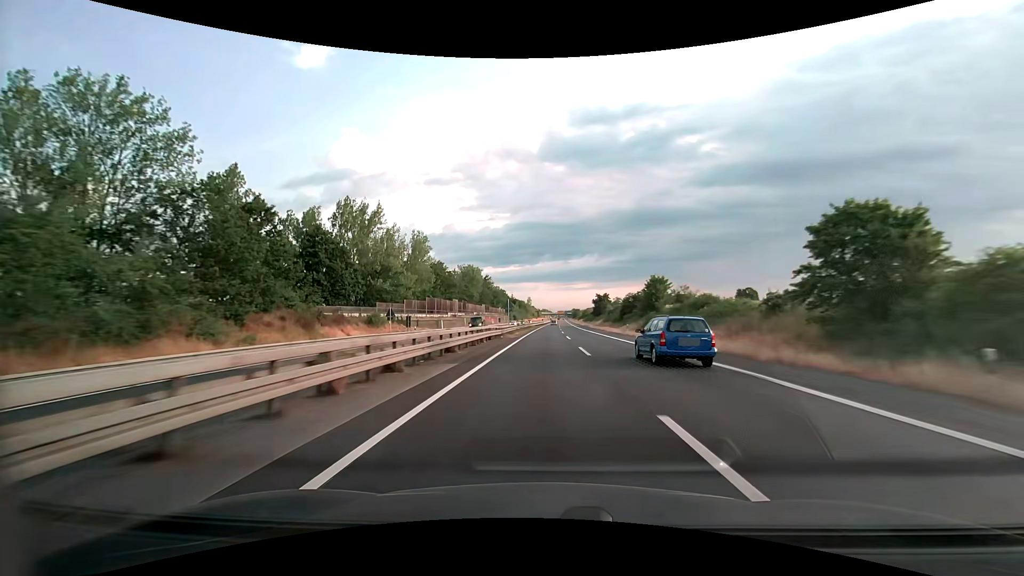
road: trunk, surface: asphalt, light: Day
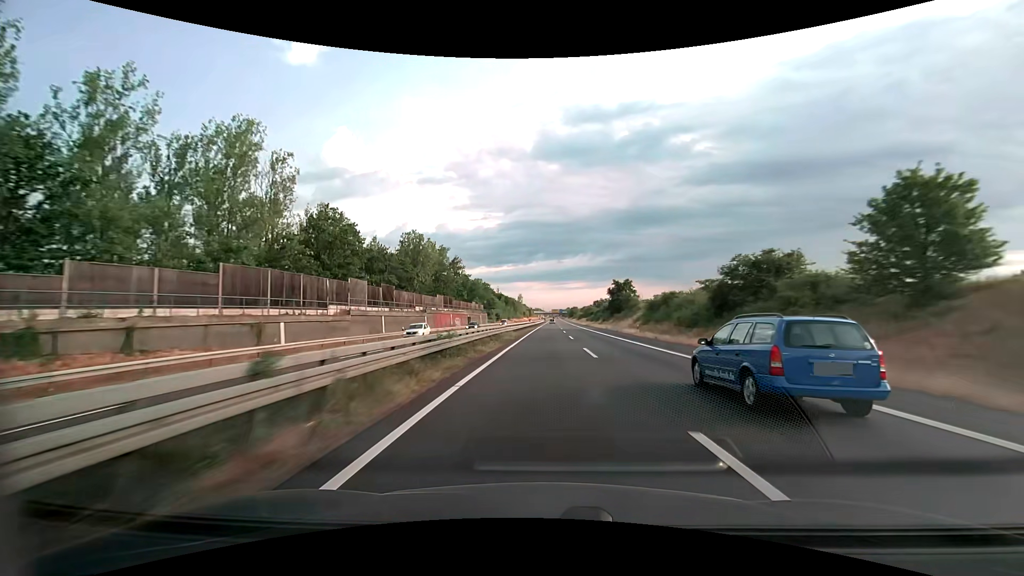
(+0.5, +54.9) m; +1°
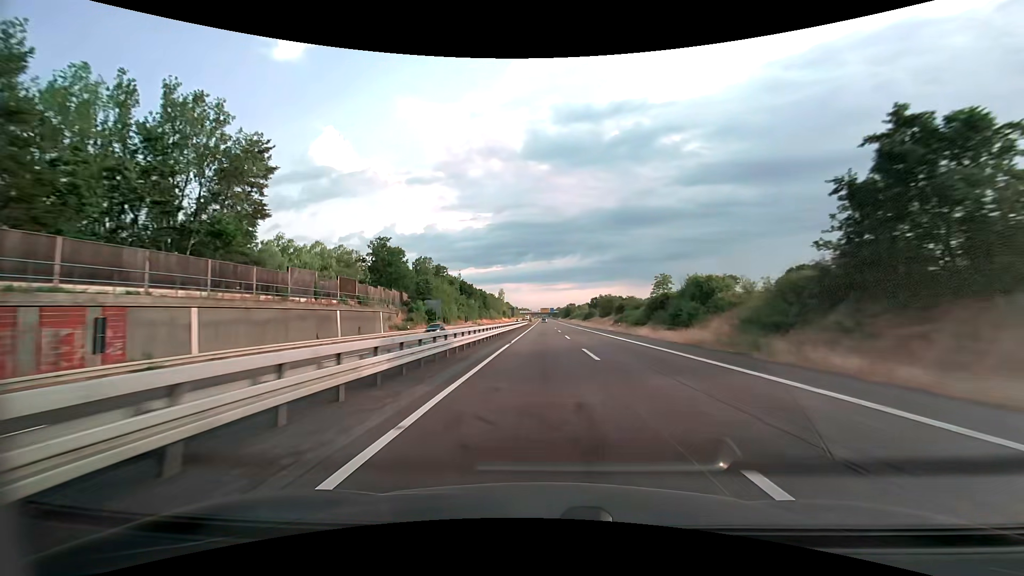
(+1.1, +91.4) m; +1°
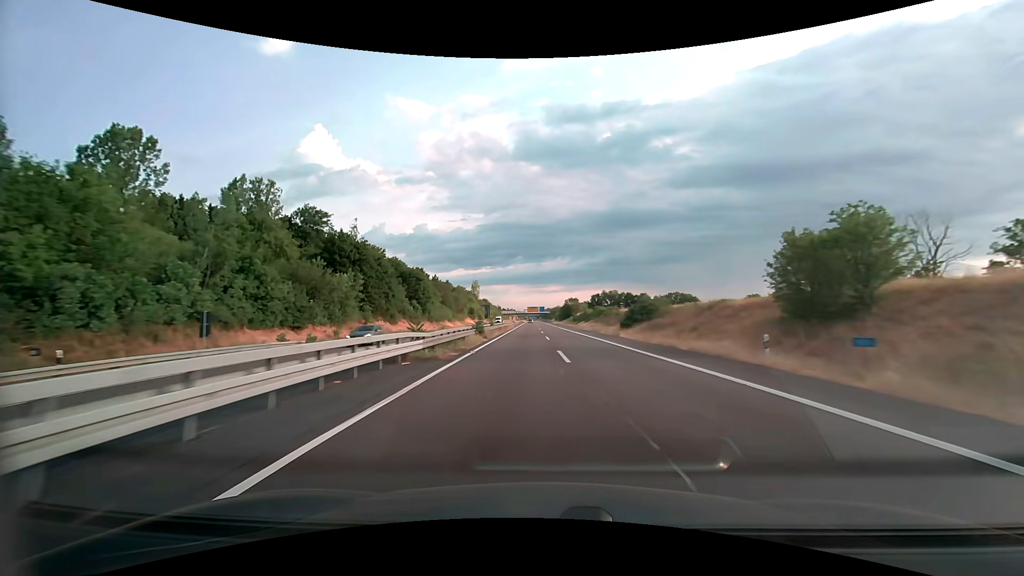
(+0.3, +90.7) m; +1°
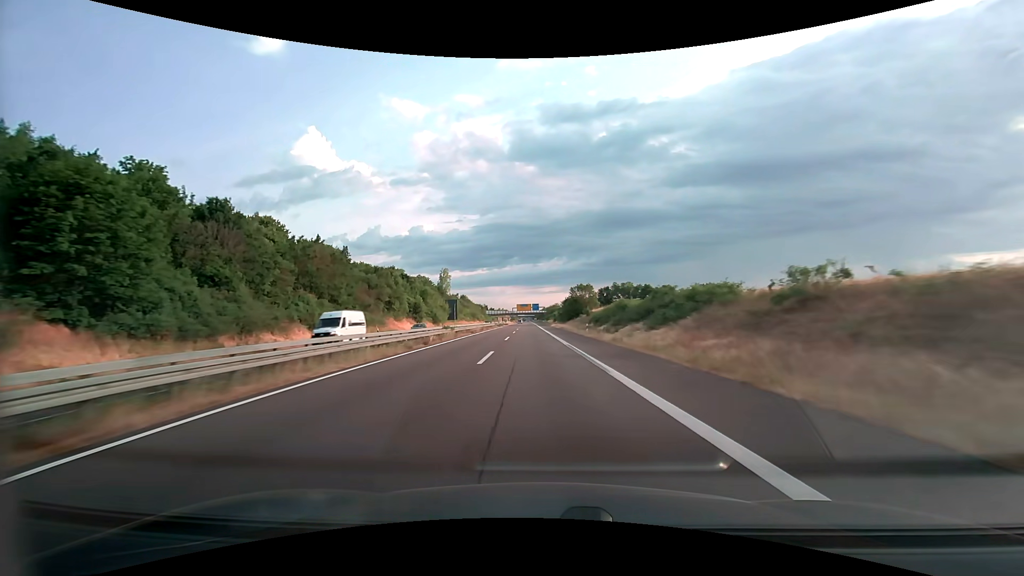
(+1.1, +72.6) m; +1°
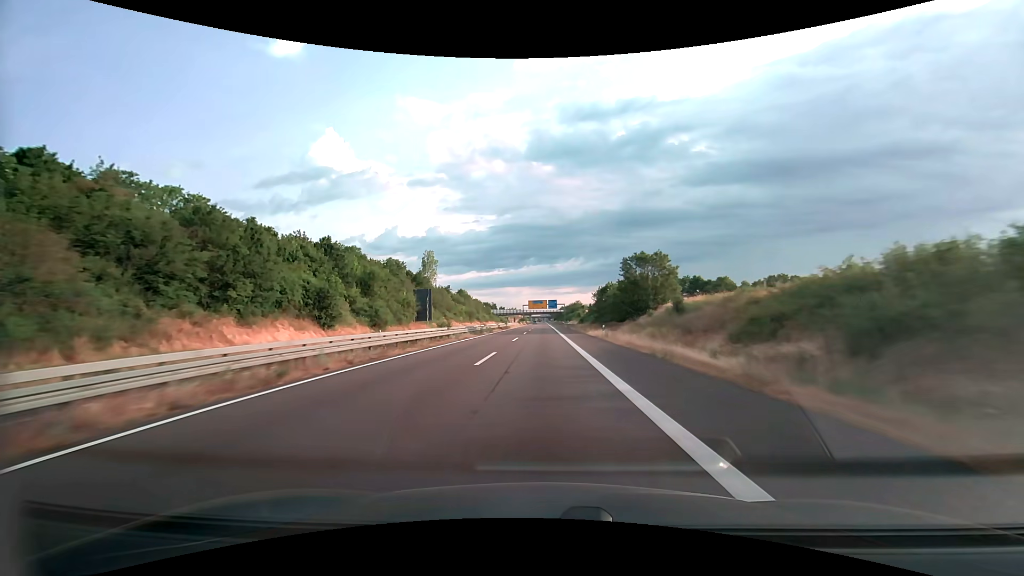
(-1.3, +54.2) m; -2°
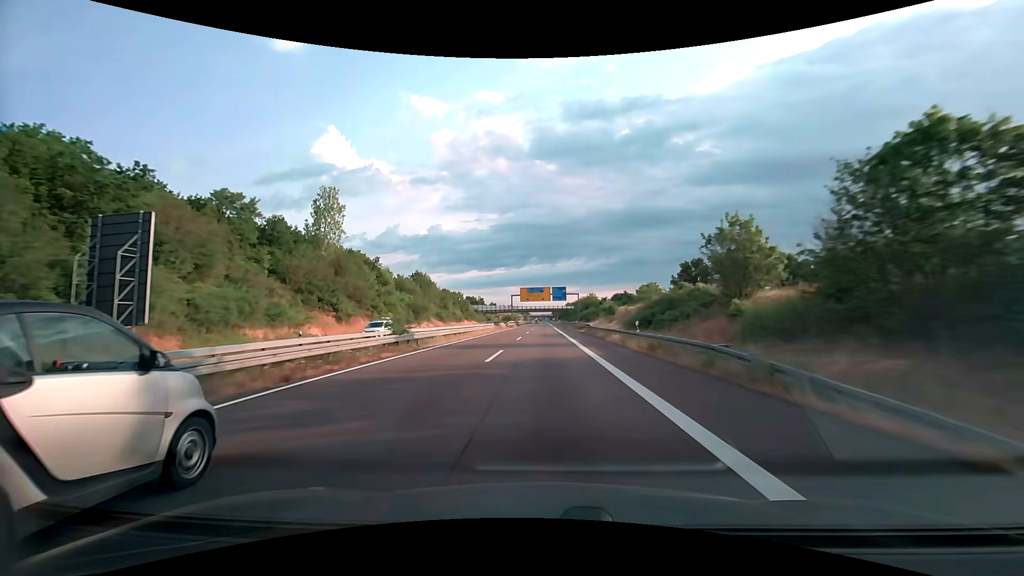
(0.0, +70.9) m; 0°
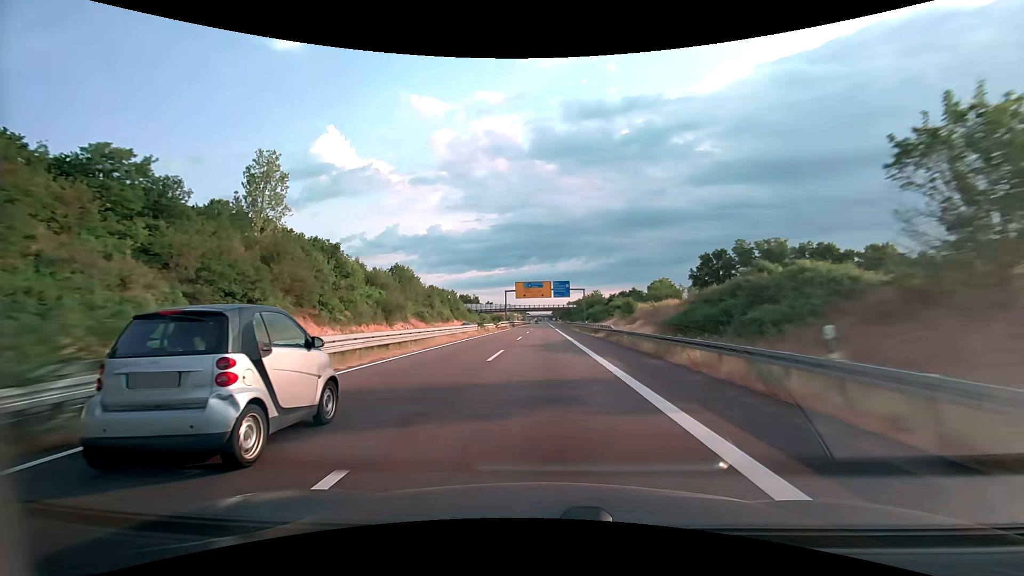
(0.0, +17.6) m; 0°
(0, +10) (0, +20) (0, +30) (0, +40) (0, +50) (0, +60) (0, +70) (0, +80) (0, +90) (0, +100) m
